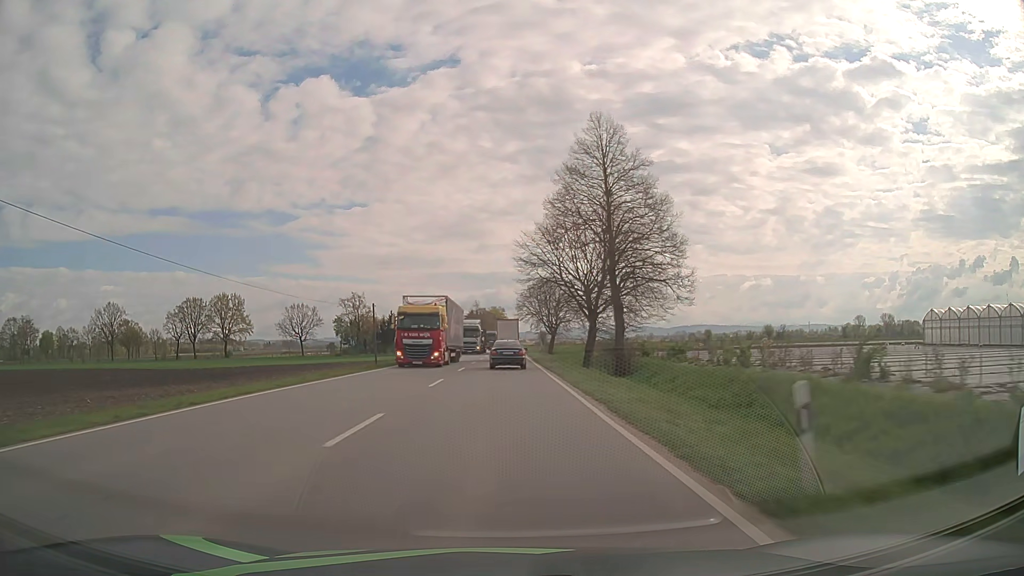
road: primary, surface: asphalt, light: Day
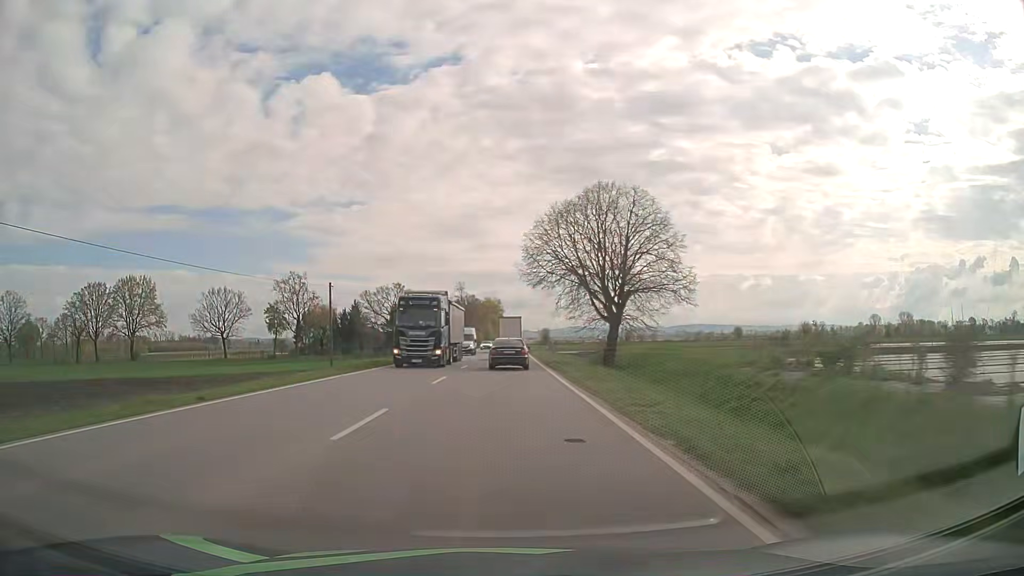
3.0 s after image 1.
(+0.2, +59.3) m; 0°
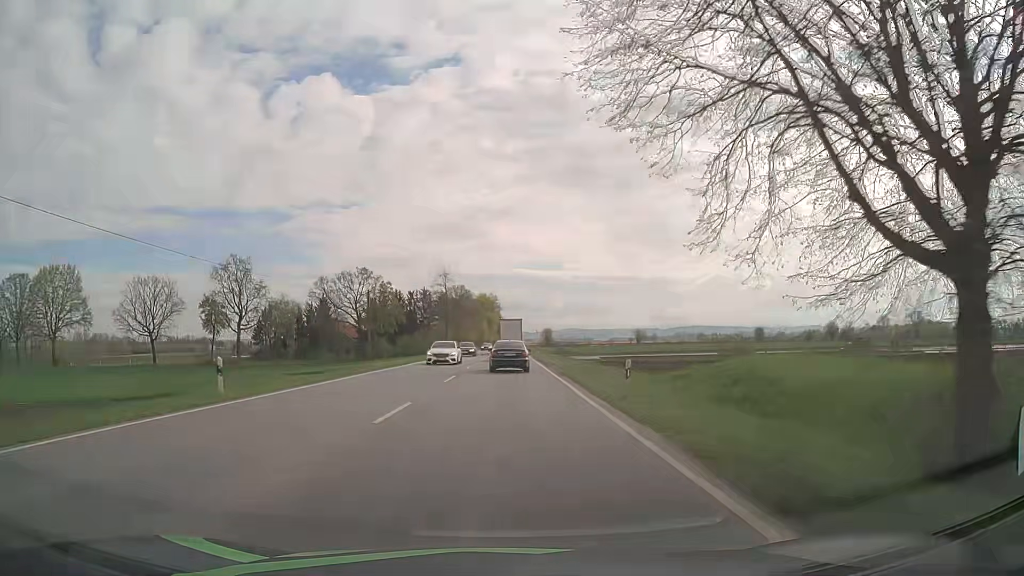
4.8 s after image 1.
(0.0, +33.5) m; 0°
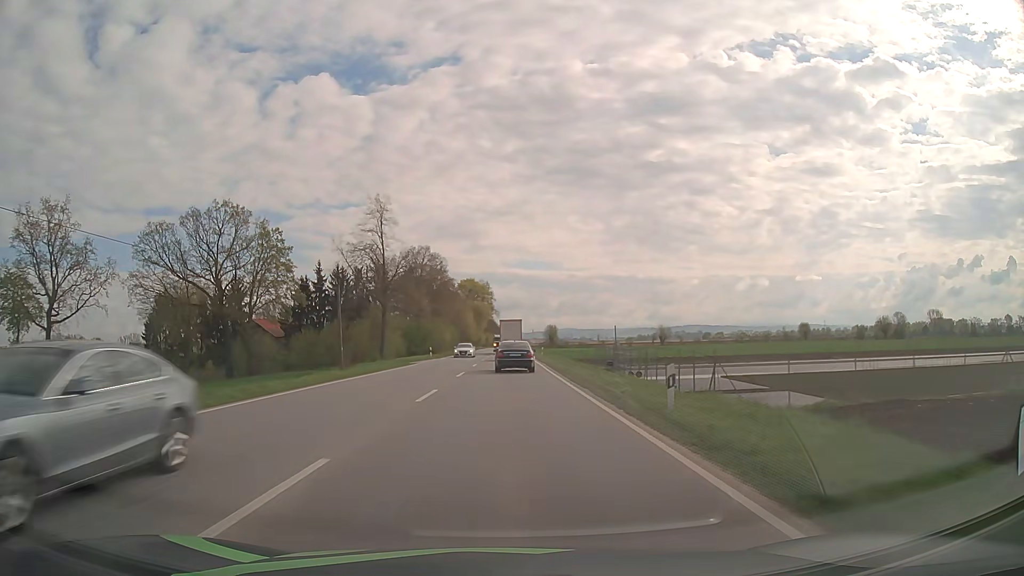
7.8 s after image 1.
(+0.2, +55.6) m; 0°
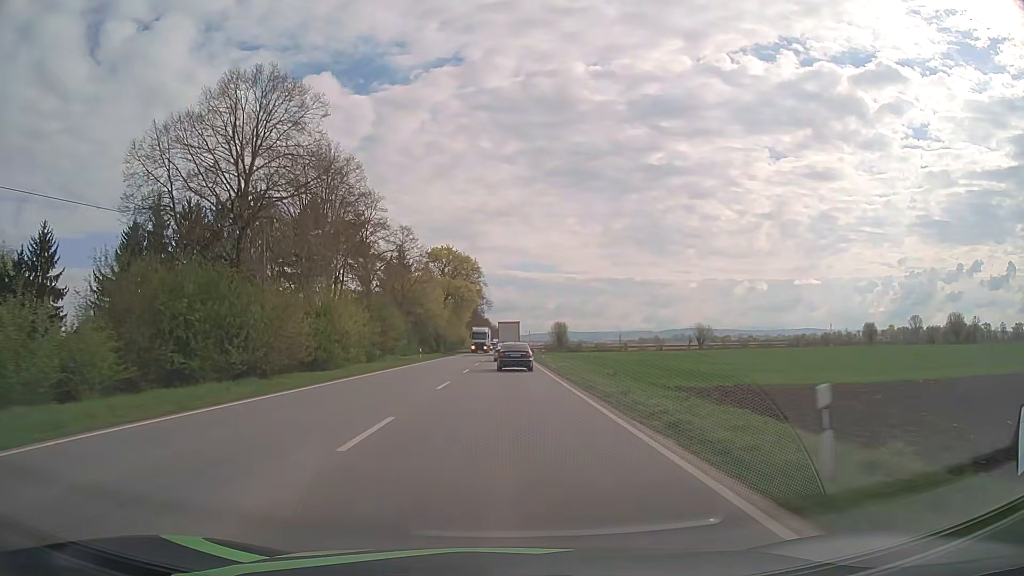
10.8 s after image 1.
(+0.2, +55.4) m; 0°
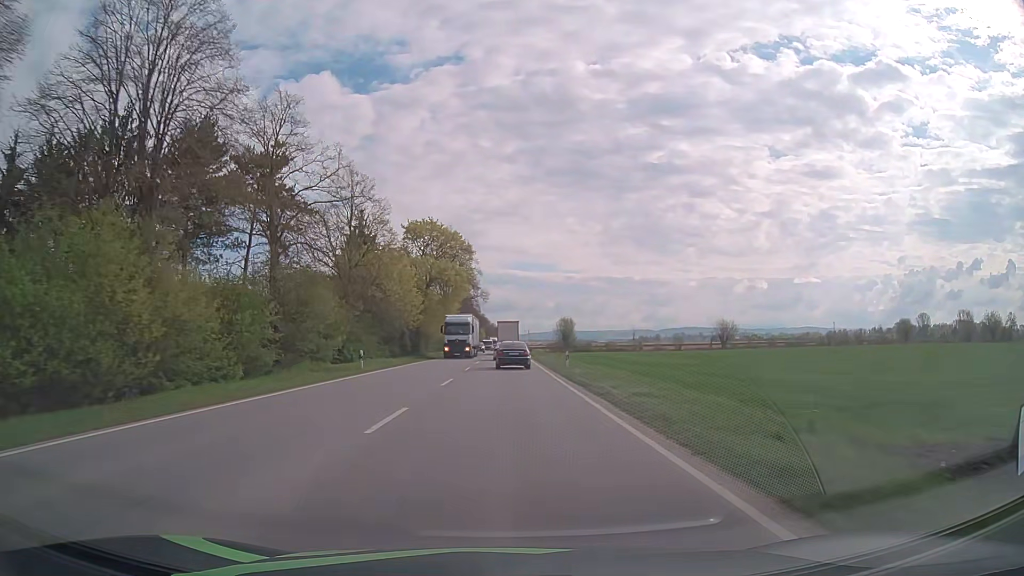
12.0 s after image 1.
(0.0, +22.4) m; 0°
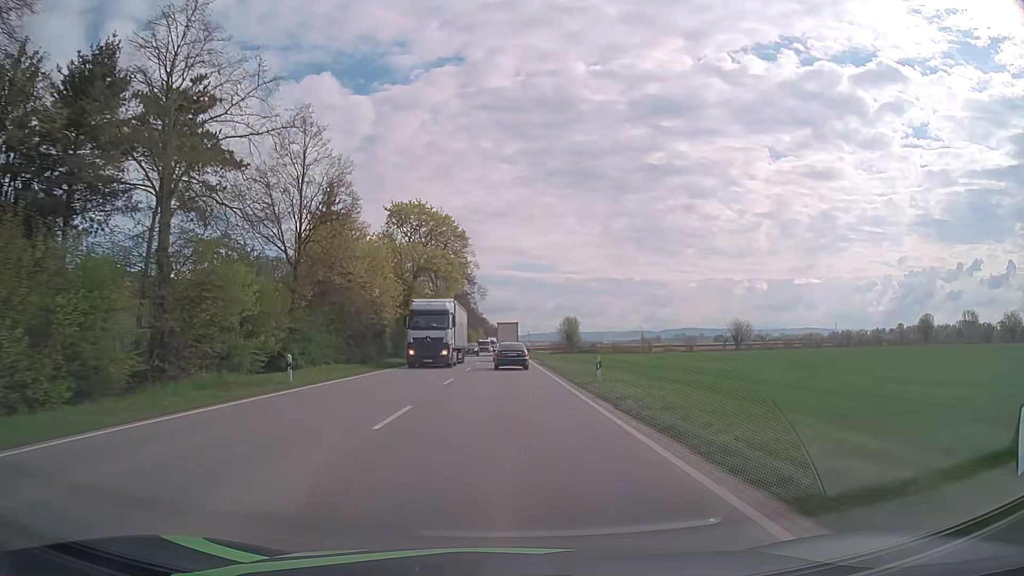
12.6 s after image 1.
(0.0, +11.3) m; 0°
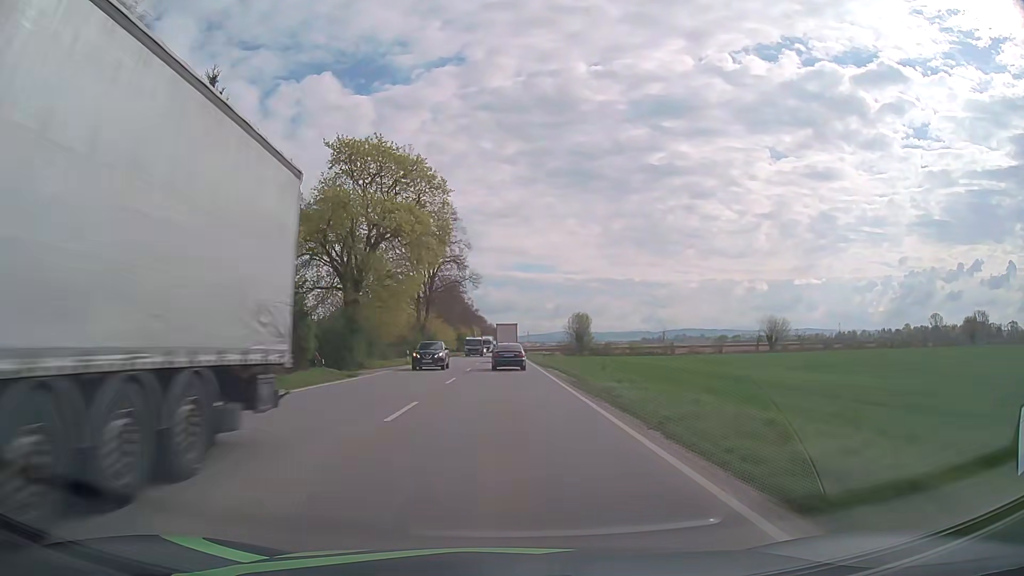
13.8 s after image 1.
(-0.1, +22.8) m; 0°
(0, +10) (0, +20) (0, +30) (0, +40) (0, +50) (0, +60) (0, +70) (0, +80) (0, +90) (0, +100) m
